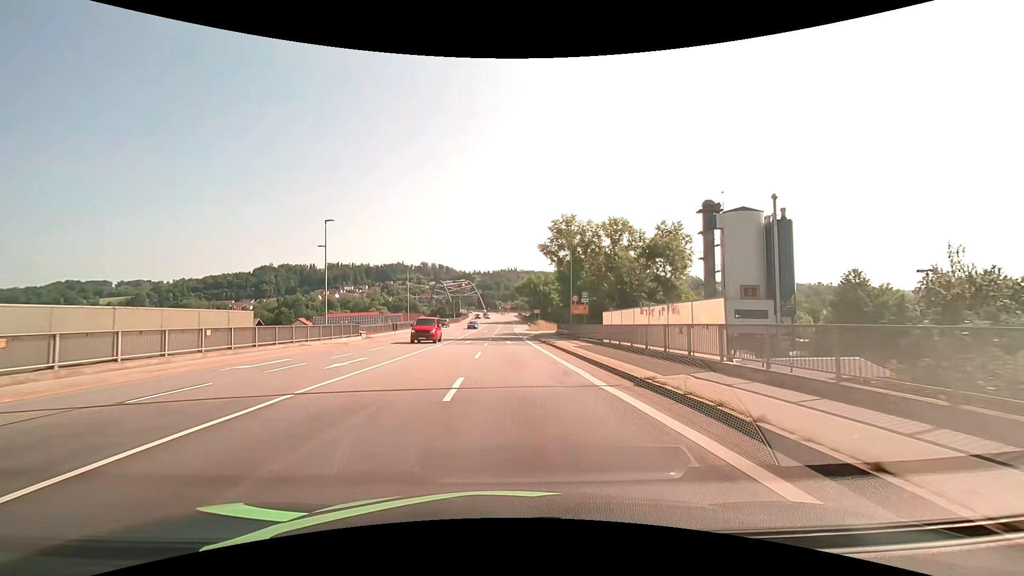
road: primary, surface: asphalt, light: Day
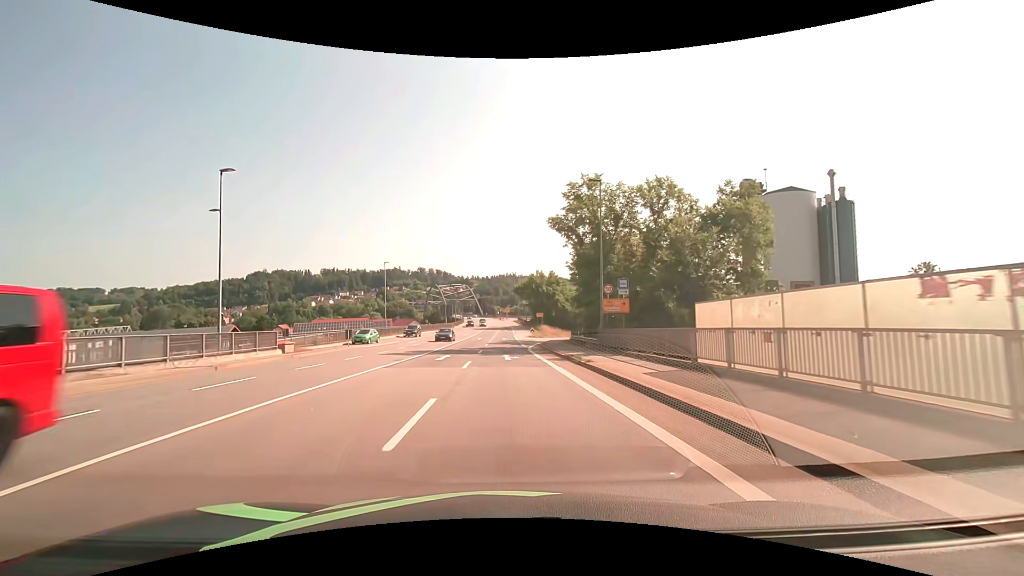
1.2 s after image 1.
(0.0, +15.2) m; 0°
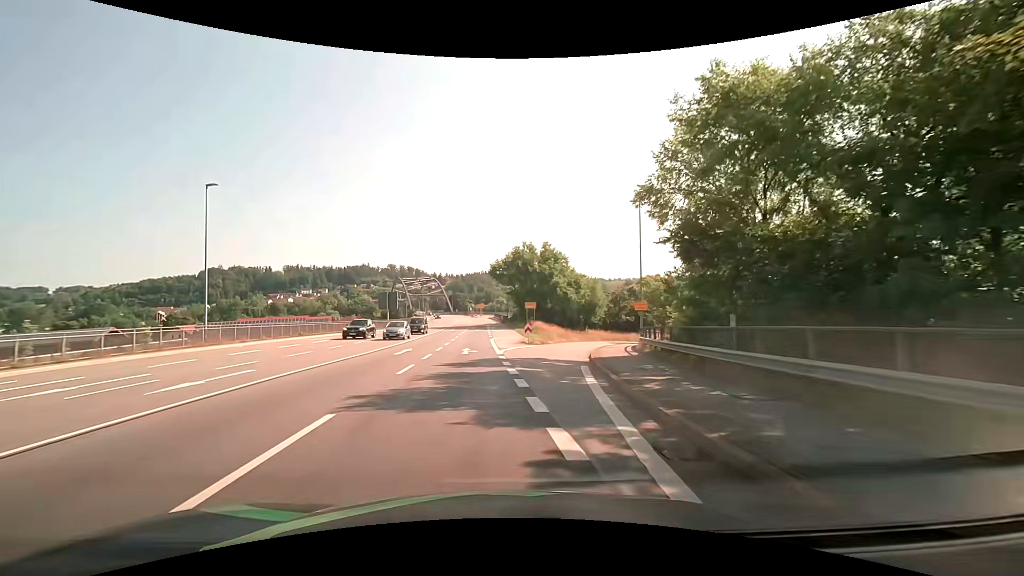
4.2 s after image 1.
(+0.4, +38.1) m; +3°
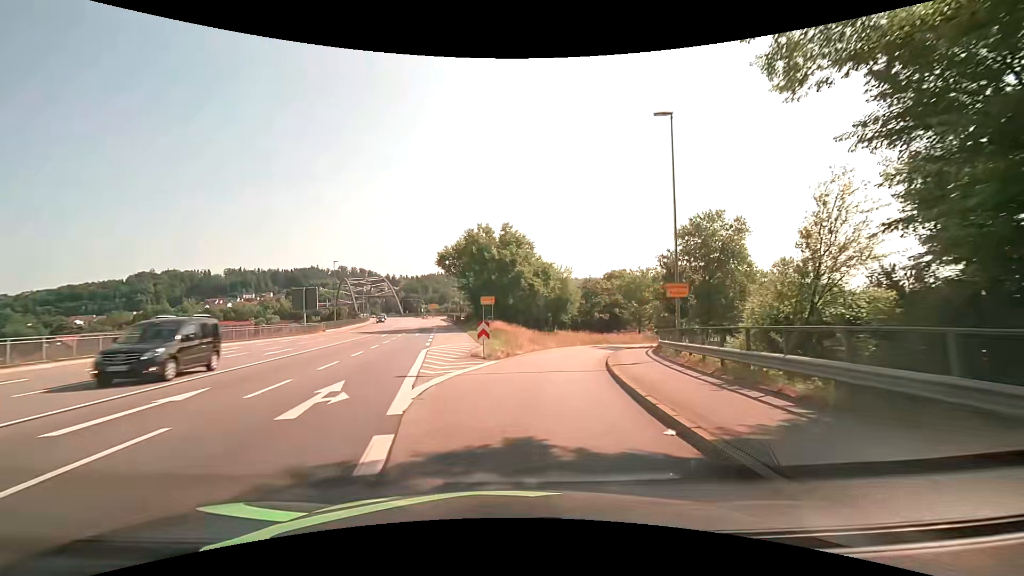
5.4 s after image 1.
(+0.6, +15.2) m; +5°
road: primary_link
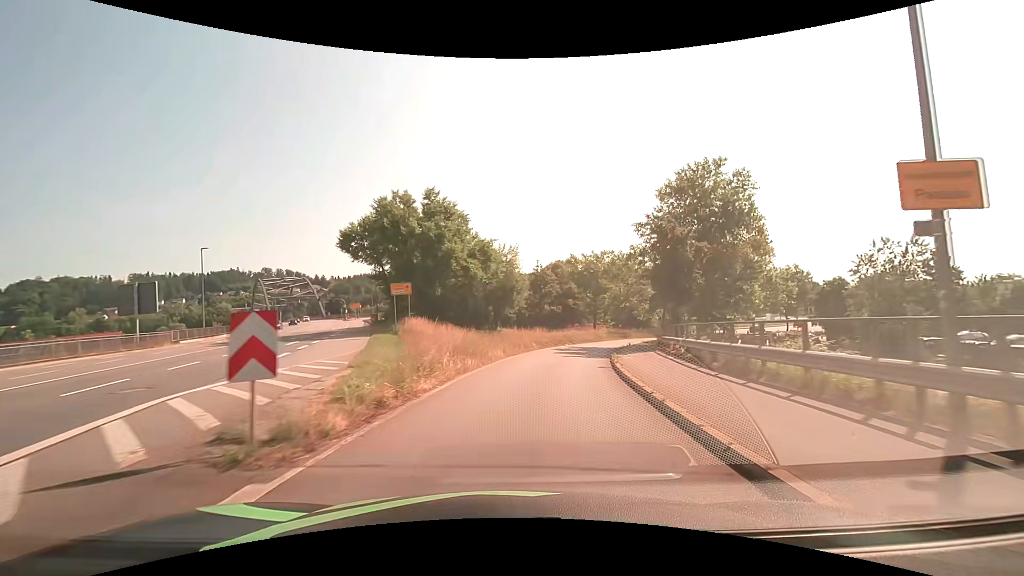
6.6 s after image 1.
(+0.8, +15.2) m; +7°
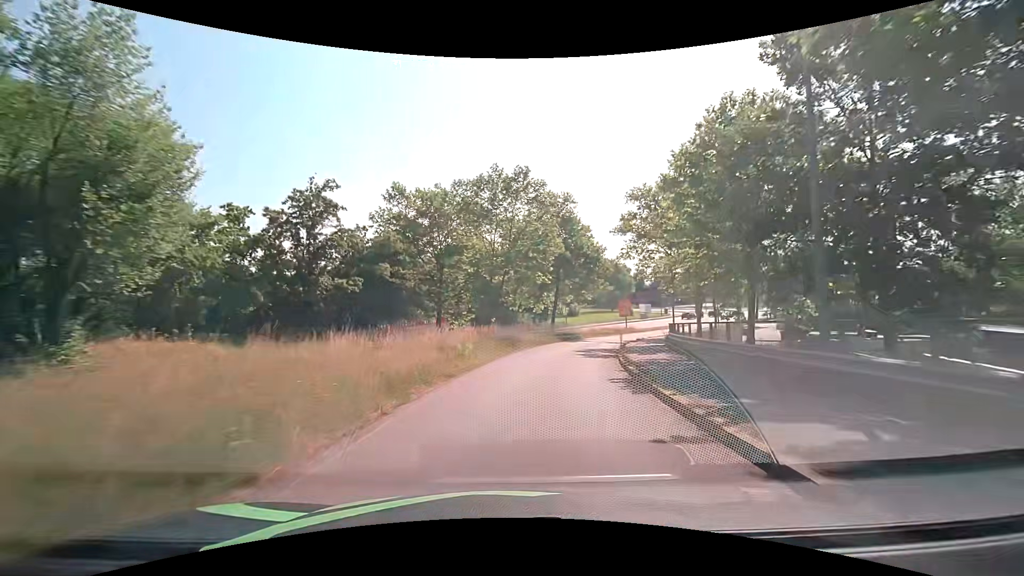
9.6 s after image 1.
(+5.9, +37.8) m; +18°
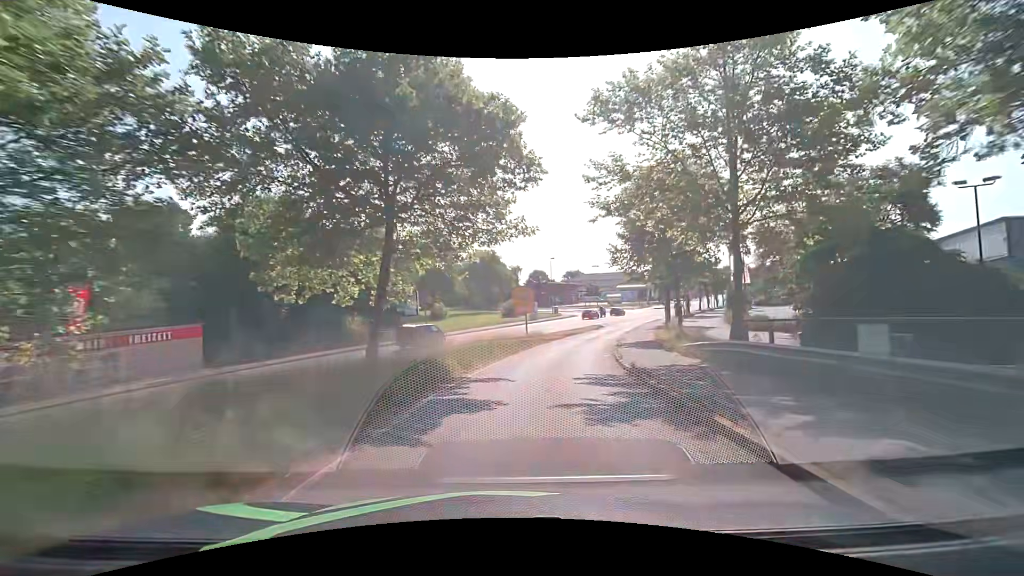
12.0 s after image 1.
(+3.9, +30.2) m; +15°
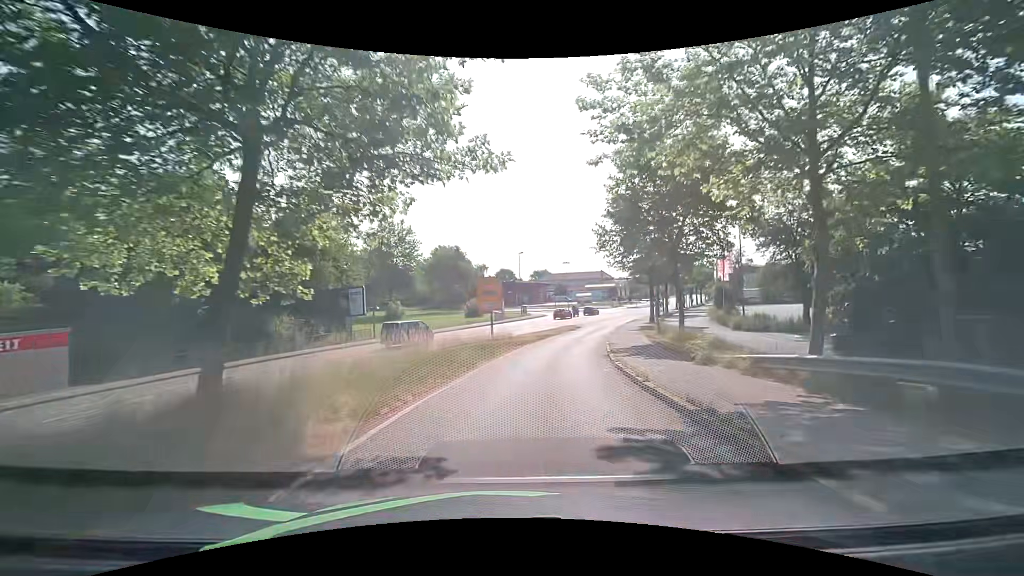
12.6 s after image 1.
(+0.3, +7.6) m; +4°
(0, +10) (+1, +20) (+3, +30) (+5, +40) (+8, +49) (+11, +59) (+15, +68) (+19, +77) (+23, +86) (+28, +95) m
